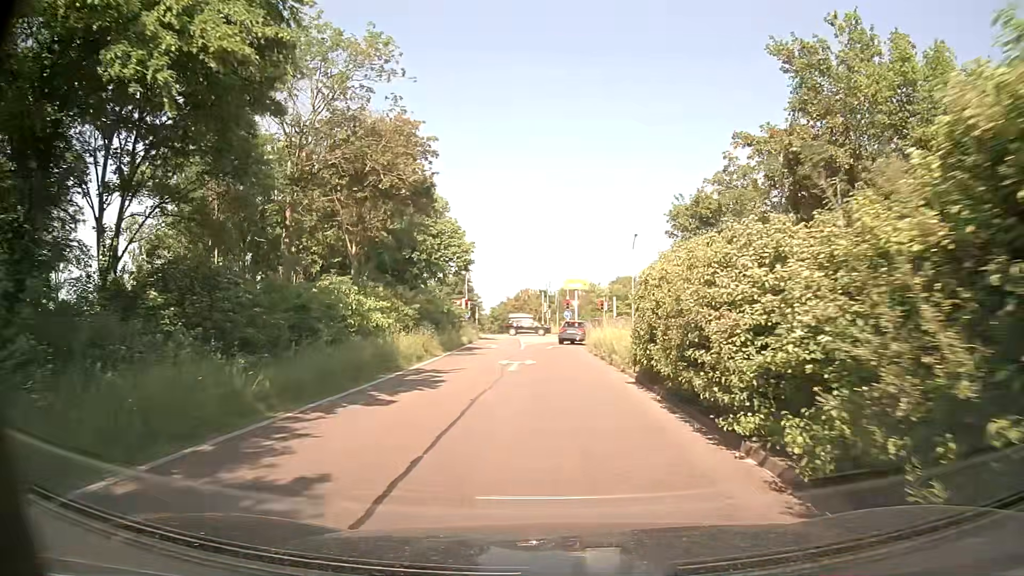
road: trunk_link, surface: asphalt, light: Day
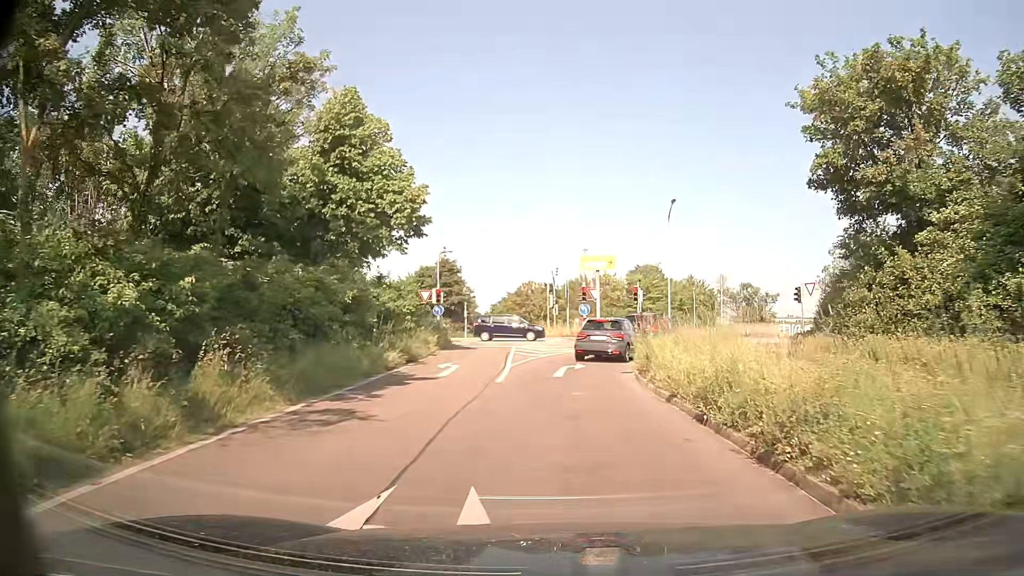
(-0.2, +17.4) m; +1°
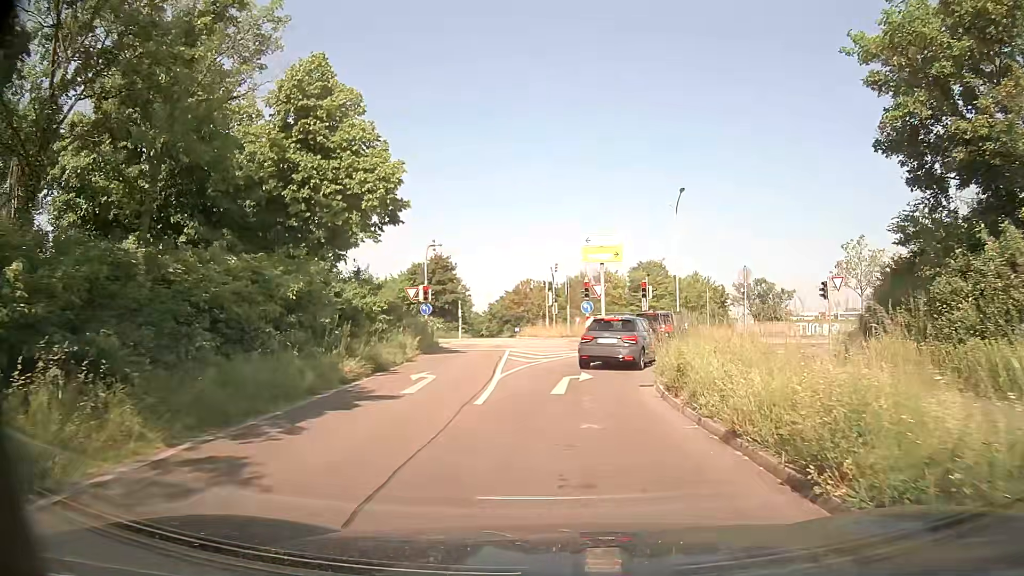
(-0.1, +3.7) m; -1°
